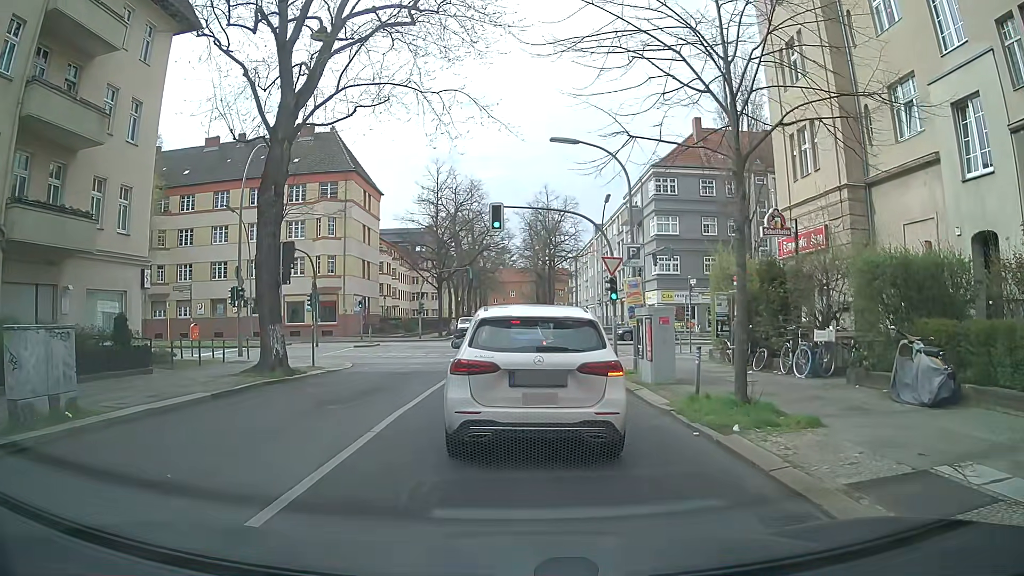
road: residential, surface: asphalt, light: Day
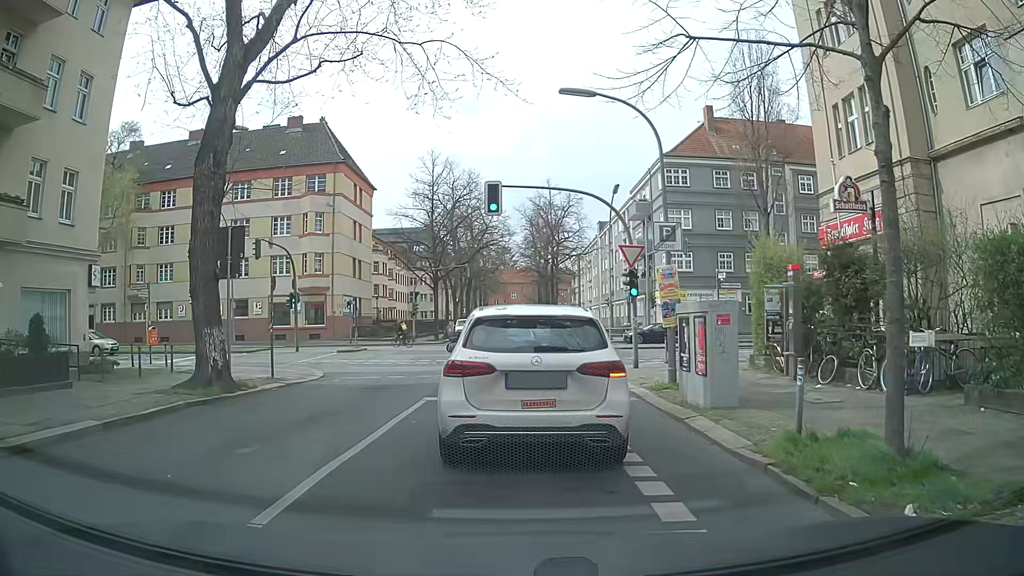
(-0.2, +4.0) m; -2°
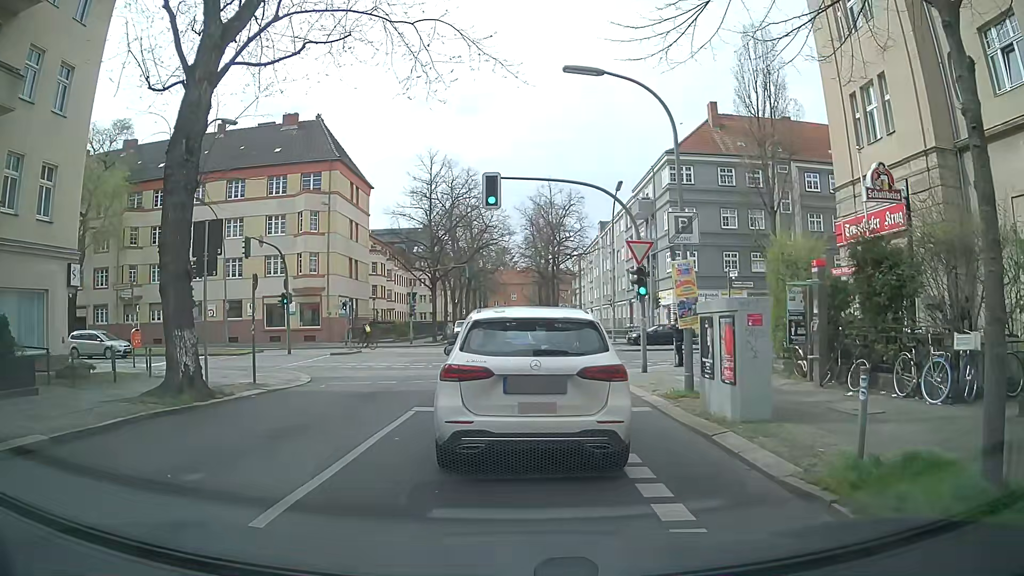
(0.0, +1.4) m; -2°
